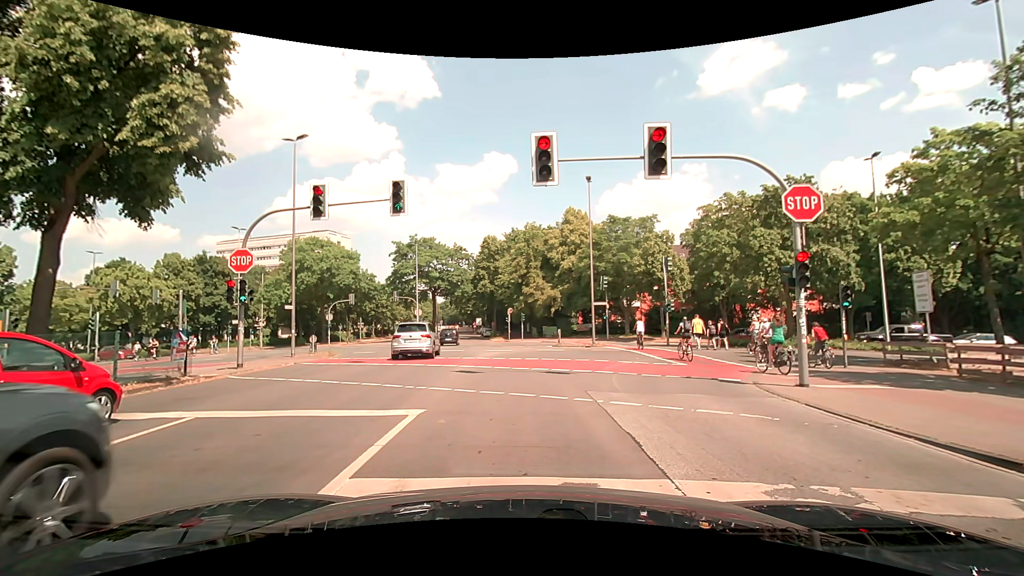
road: secondary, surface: asphalt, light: Day
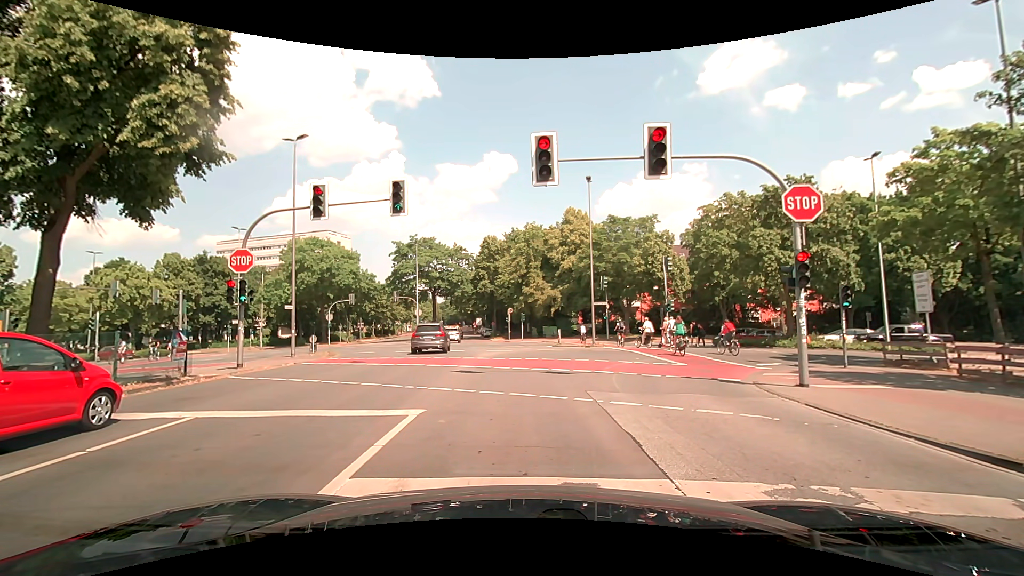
(0.0, 0.0) m; 0°
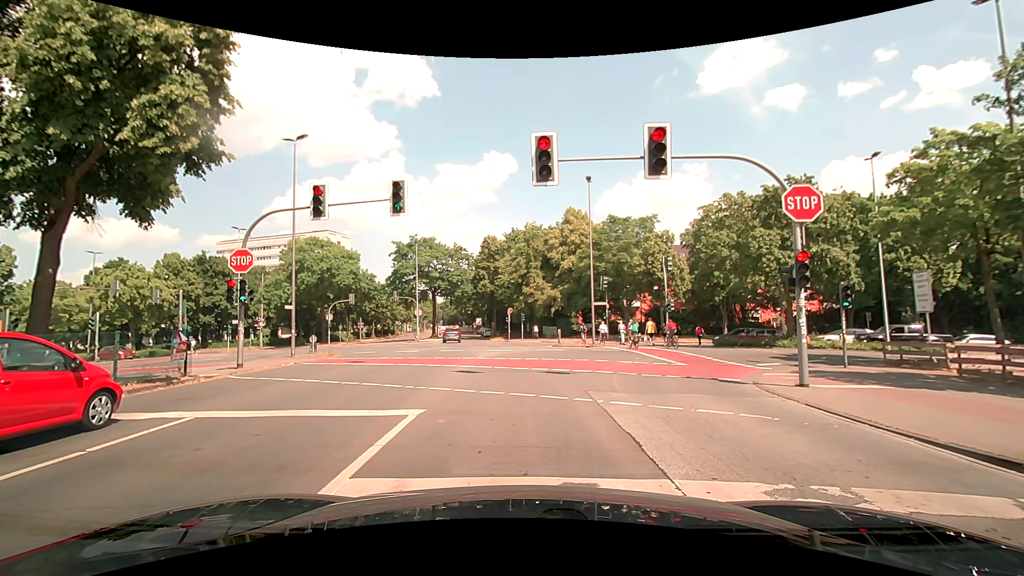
(0.0, 0.0) m; 0°
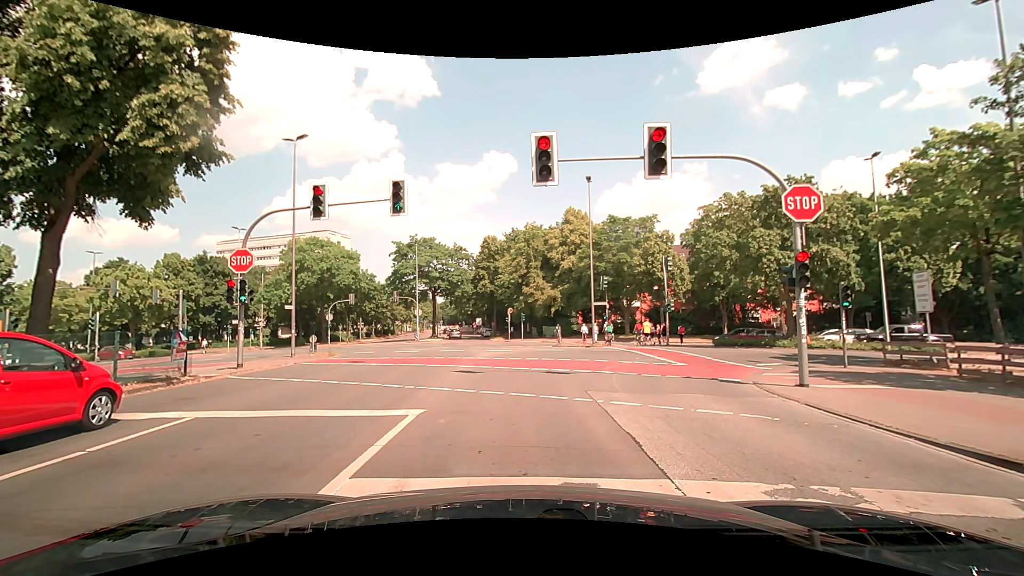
(0.0, 0.0) m; 0°
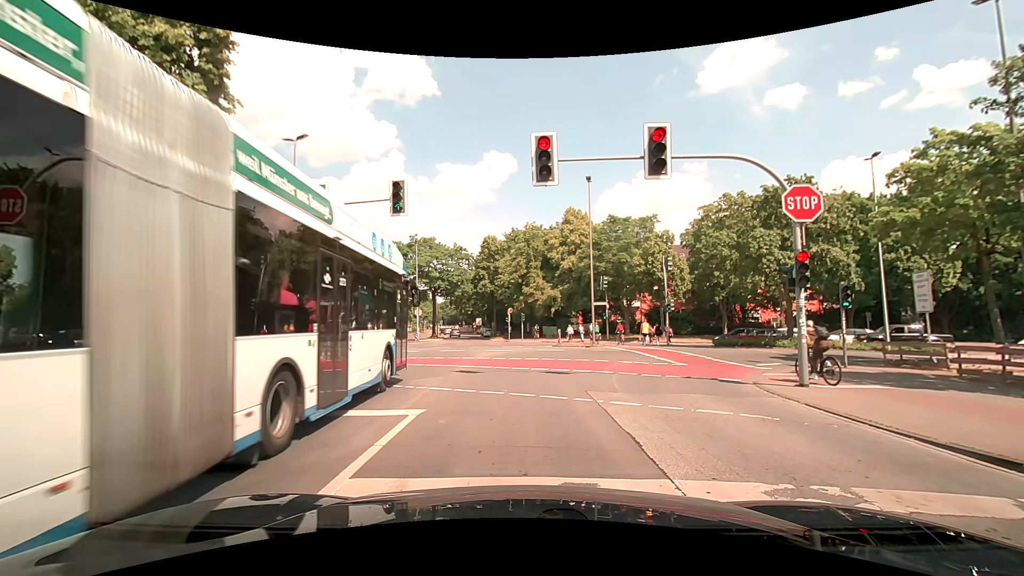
(0.0, 0.0) m; 0°
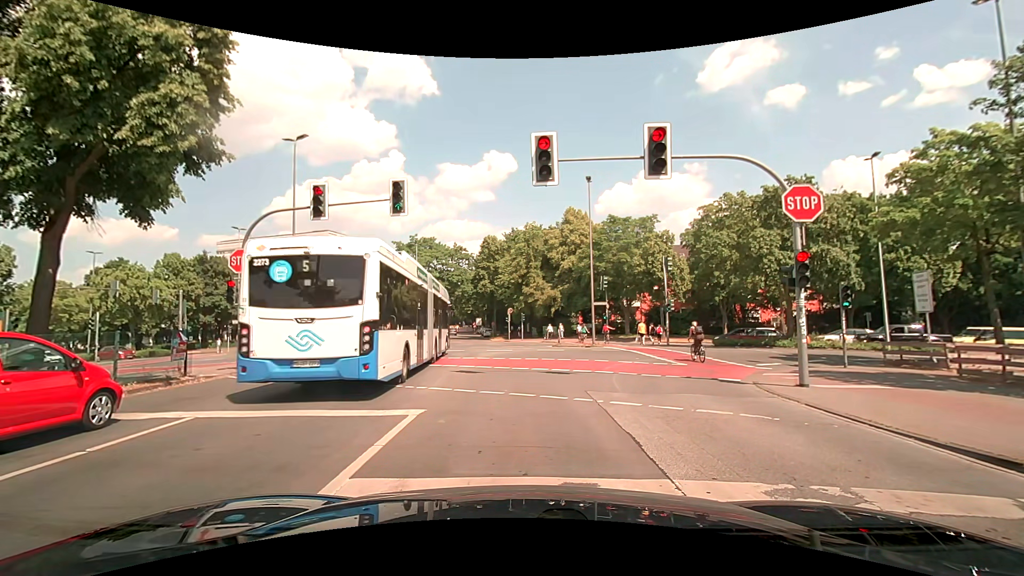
(0.0, 0.0) m; 0°
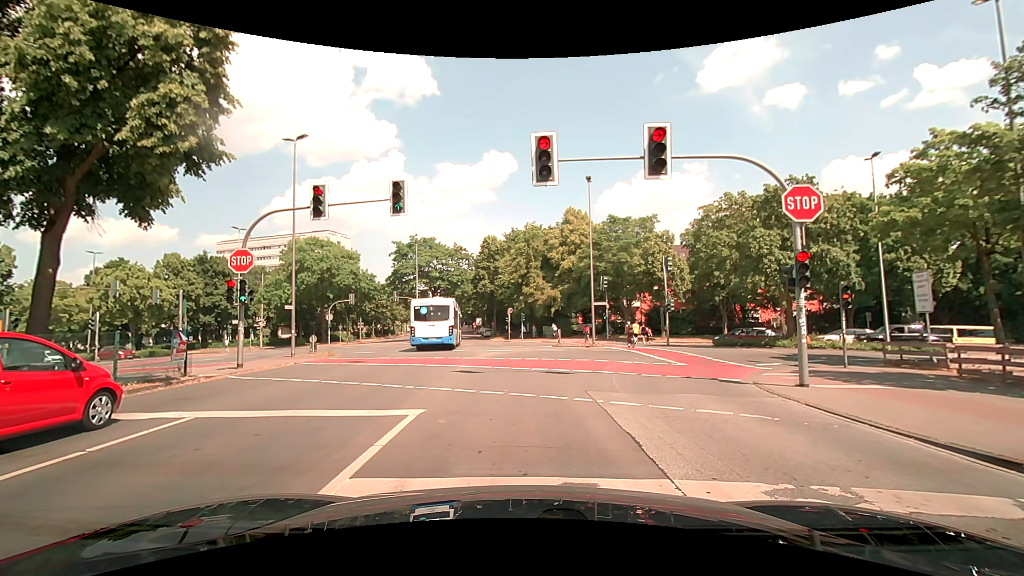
(0.0, 0.0) m; 0°
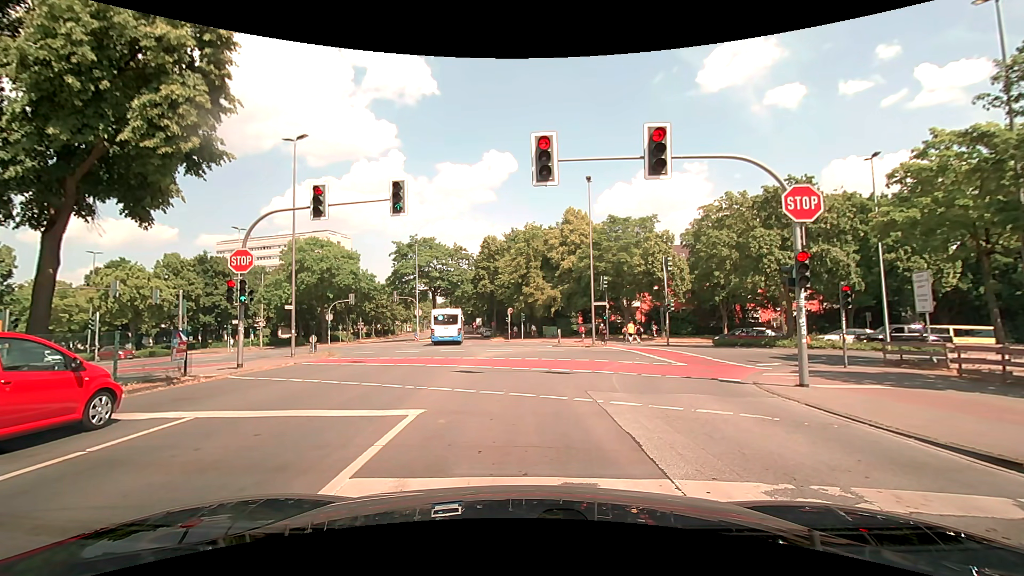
(0.0, 0.0) m; 0°
